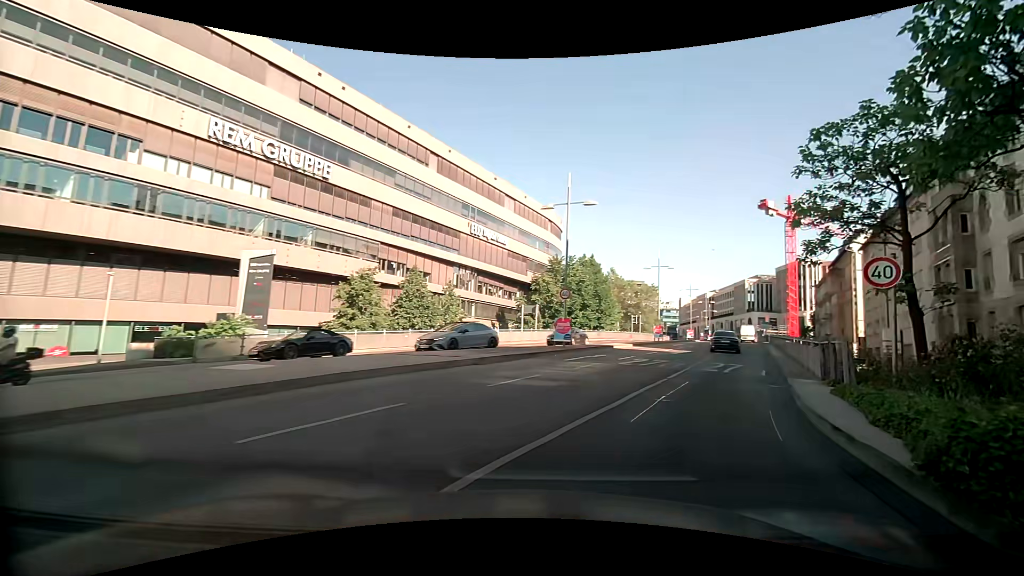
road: primary_link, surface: asphalt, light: Day
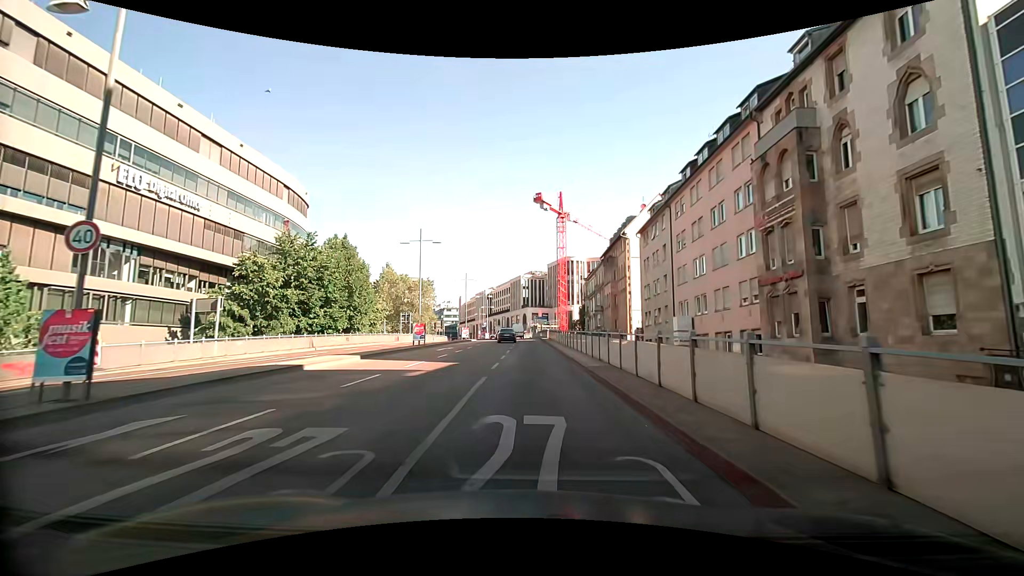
(+5.3, +15.6) m; +26°
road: primary
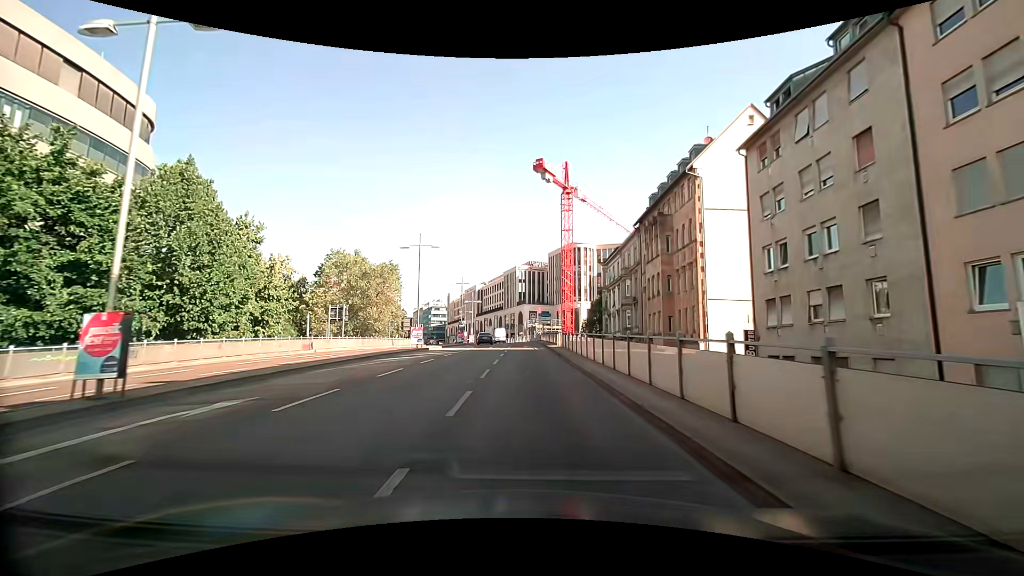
(-0.2, +27.3) m; -1°
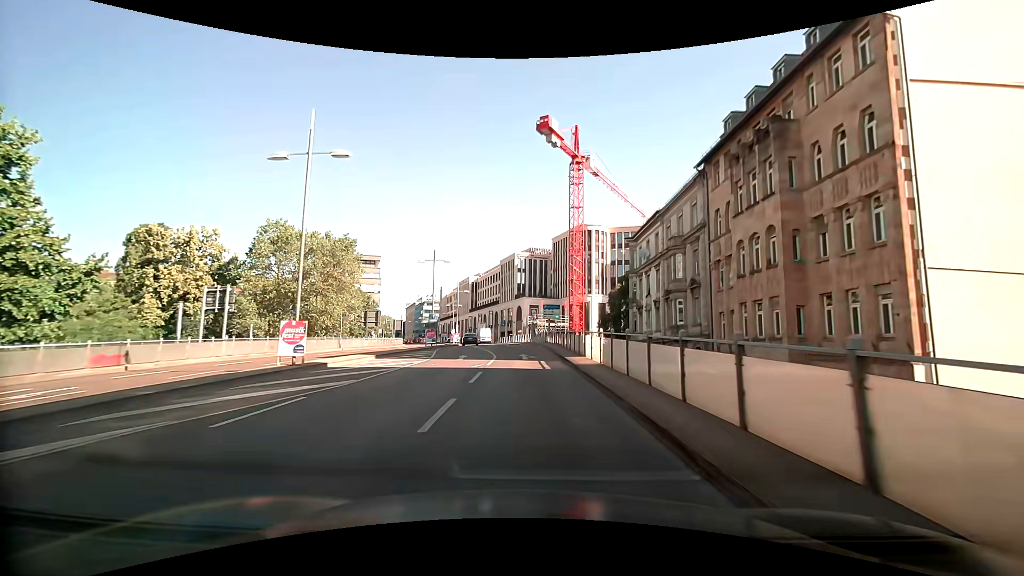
(+0.1, +19.7) m; 0°
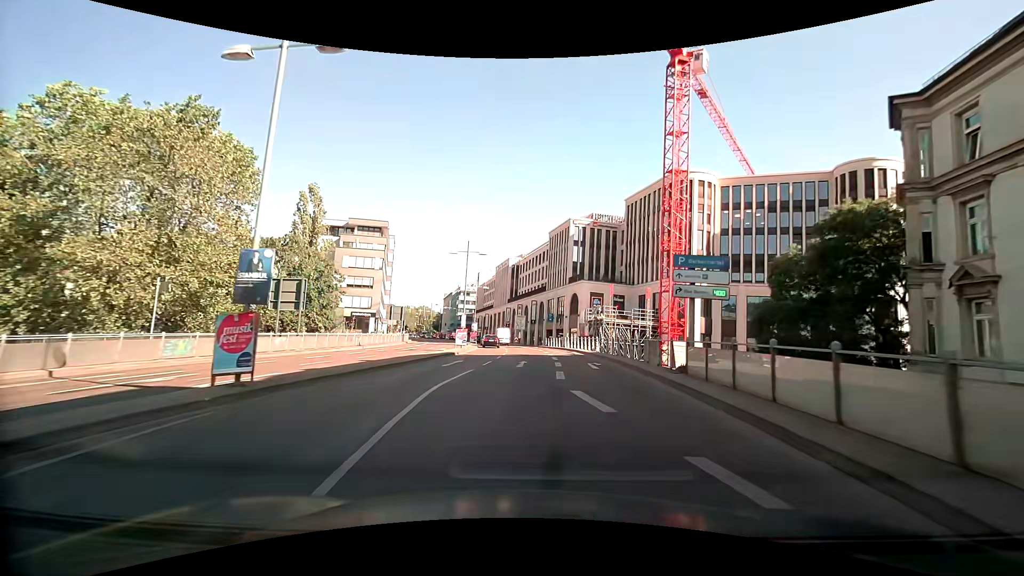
(-1.3, +34.4) m; -6°
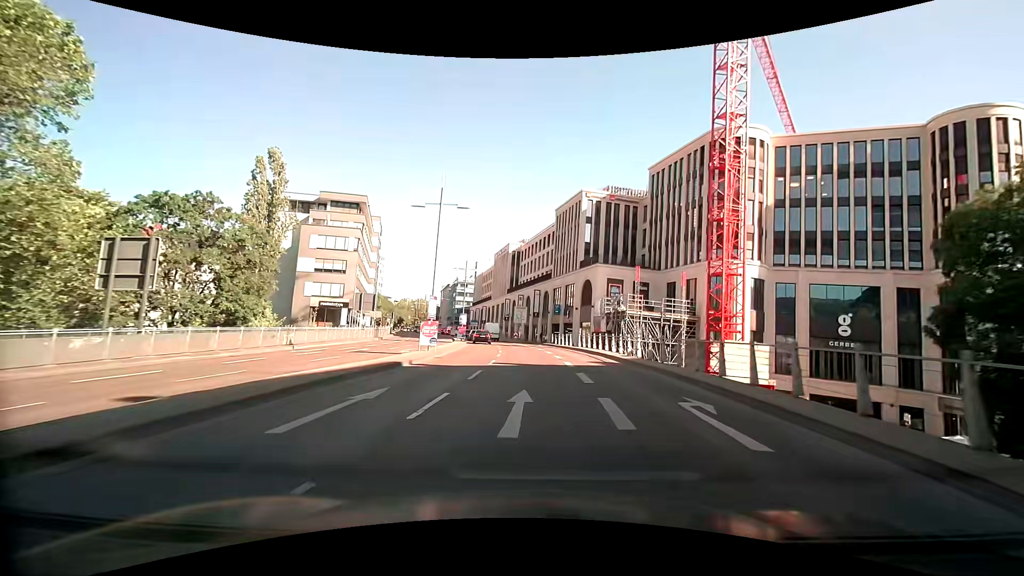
(0.0, +13.7) m; 0°
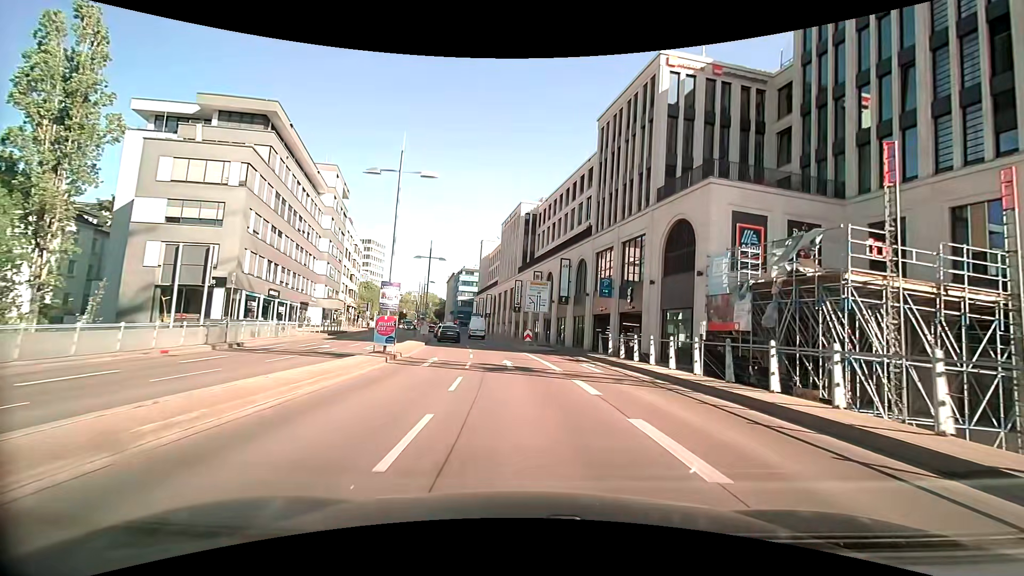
(-0.4, +32.5) m; -2°
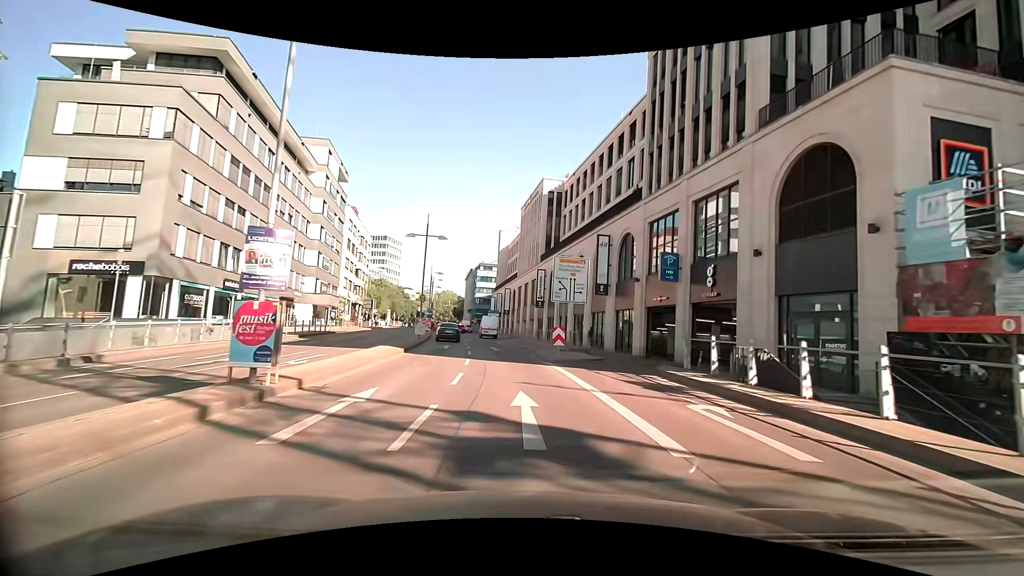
(-0.3, +11.3) m; -3°
